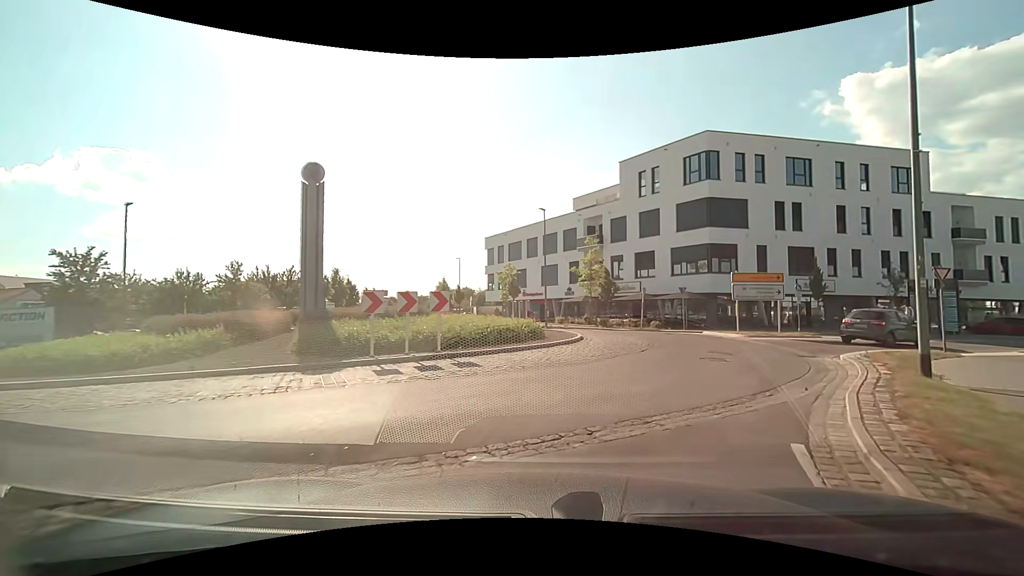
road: tertiary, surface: asphalt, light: Day
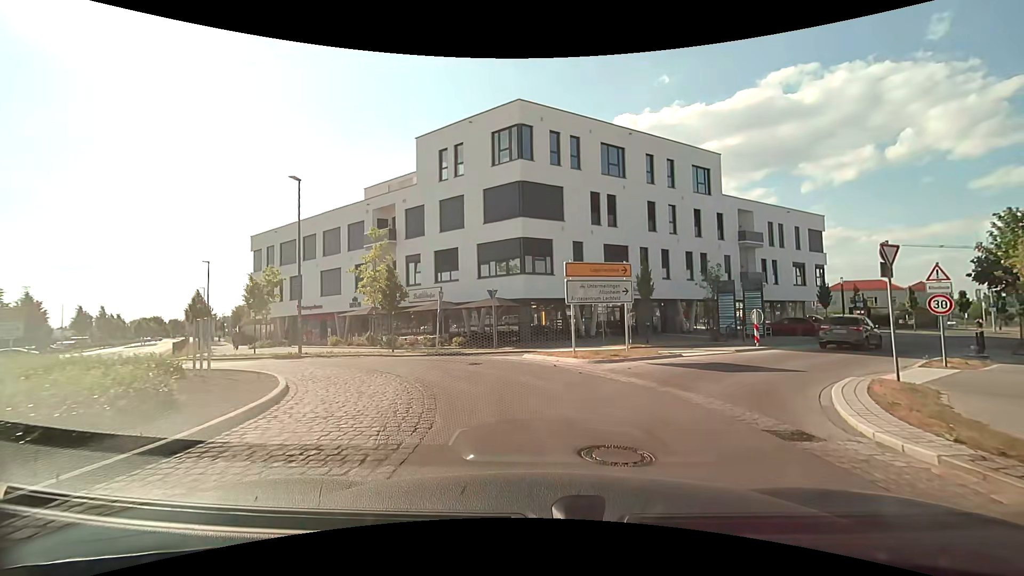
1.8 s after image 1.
(+2.1, +10.5) m; +21°
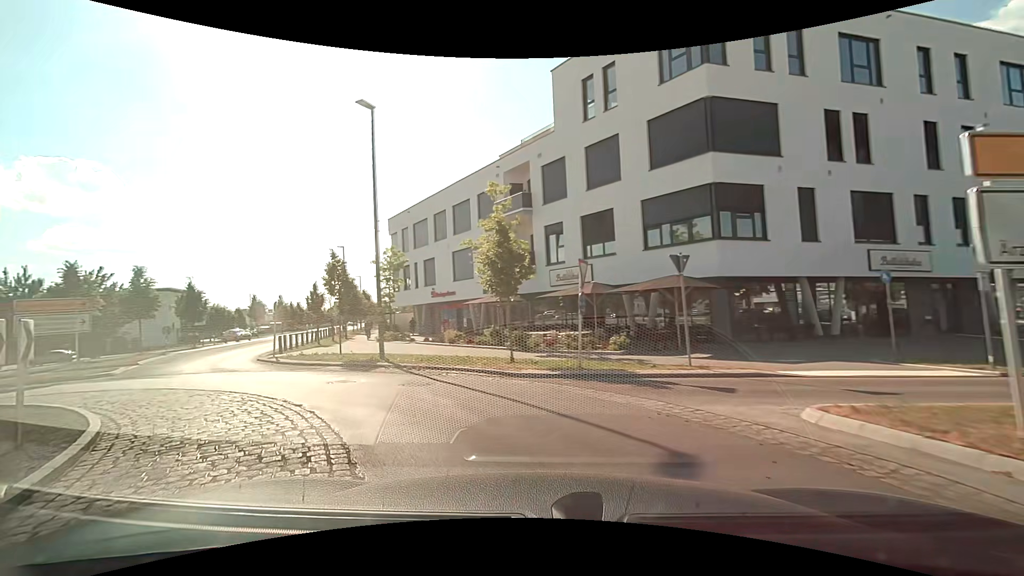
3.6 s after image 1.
(-0.7, +10.0) m; -15°
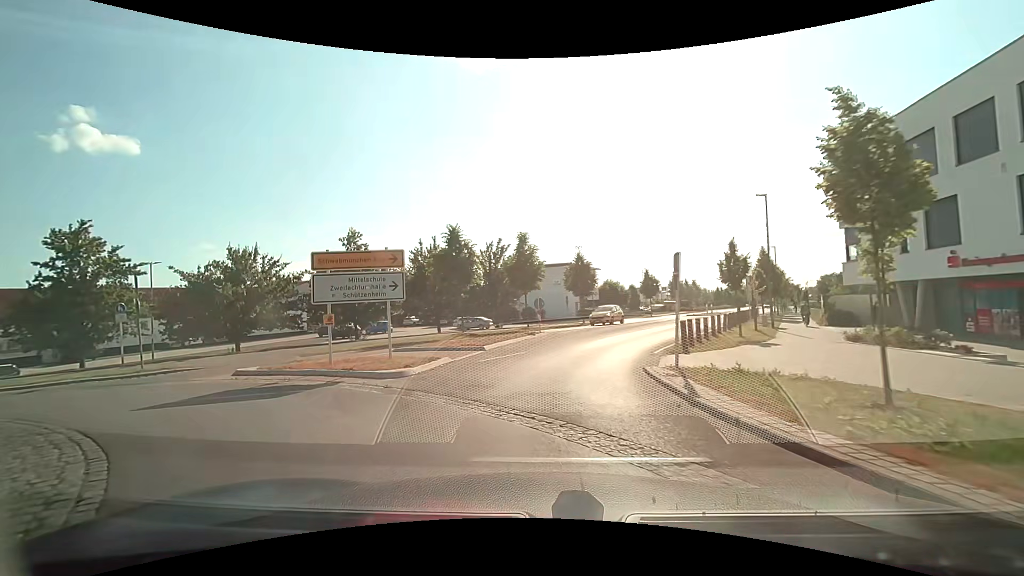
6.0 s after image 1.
(-5.7, +12.5) m; -43°
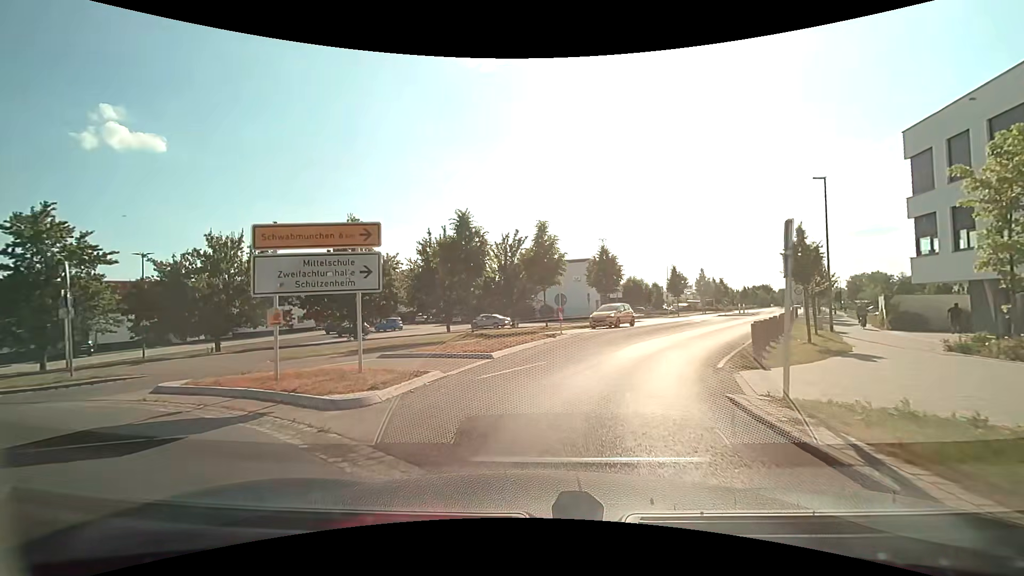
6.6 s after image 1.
(-0.1, +3.8) m; -2°
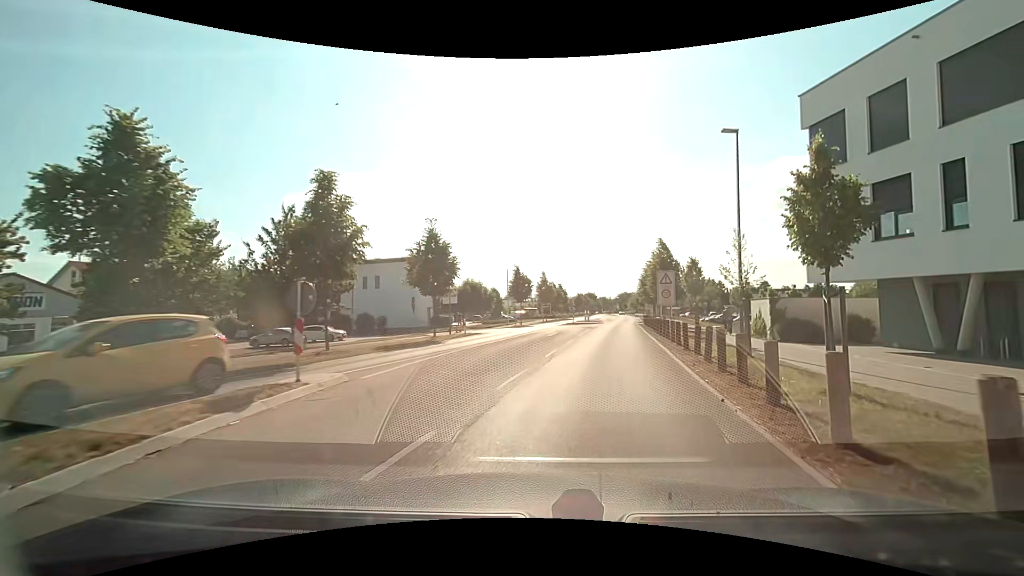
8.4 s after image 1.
(+1.5, +12.4) m; +17°
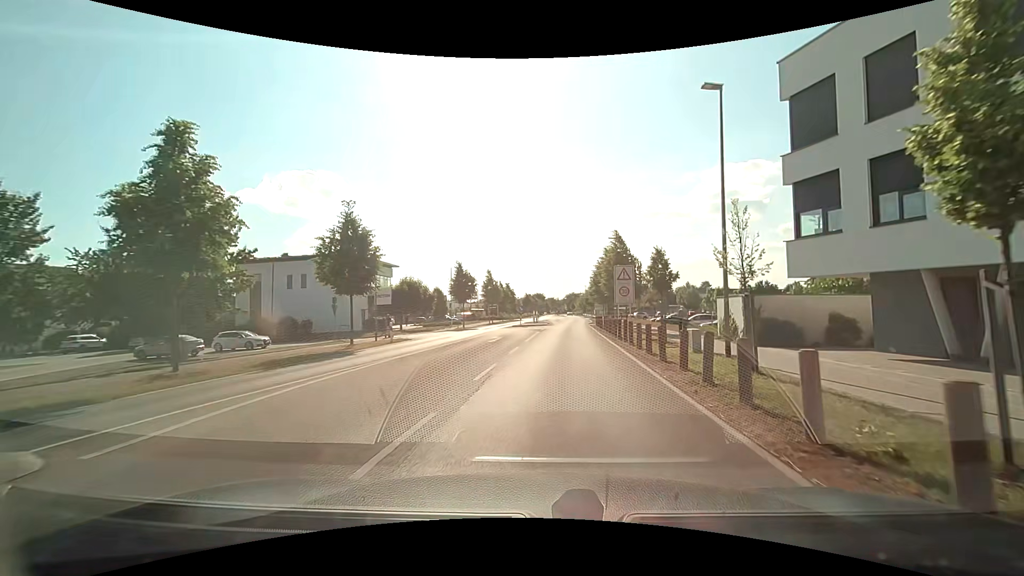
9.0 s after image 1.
(+0.3, +4.8) m; +6°
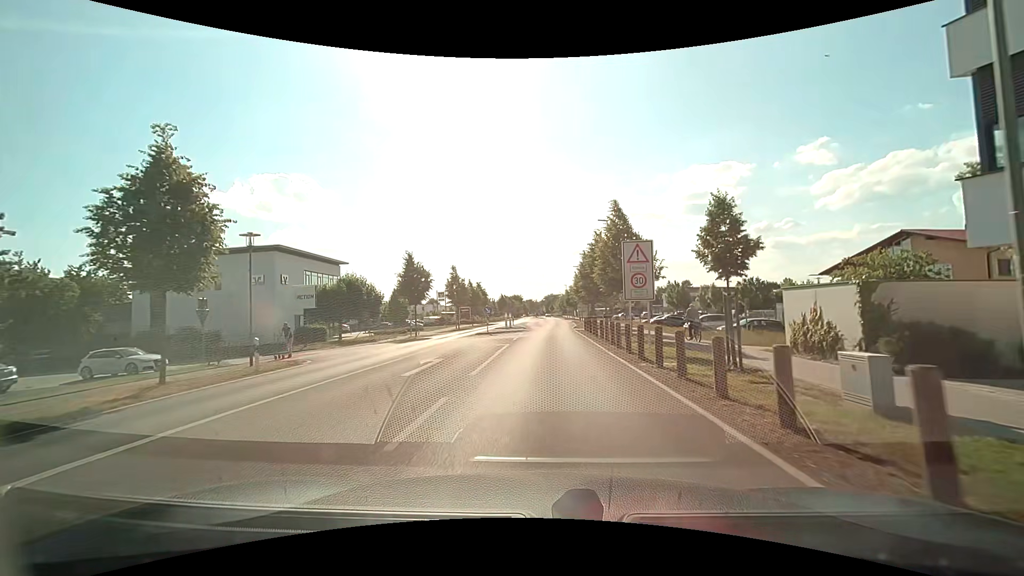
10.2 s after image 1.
(+0.4, +10.7) m; +3°
(0, +10) (0, +20) (+1, +30) (+1, +40) (+2, +50) (+2, +60) (+3, +70) (+3, +80) (+3, +90) (+4, +100) m
